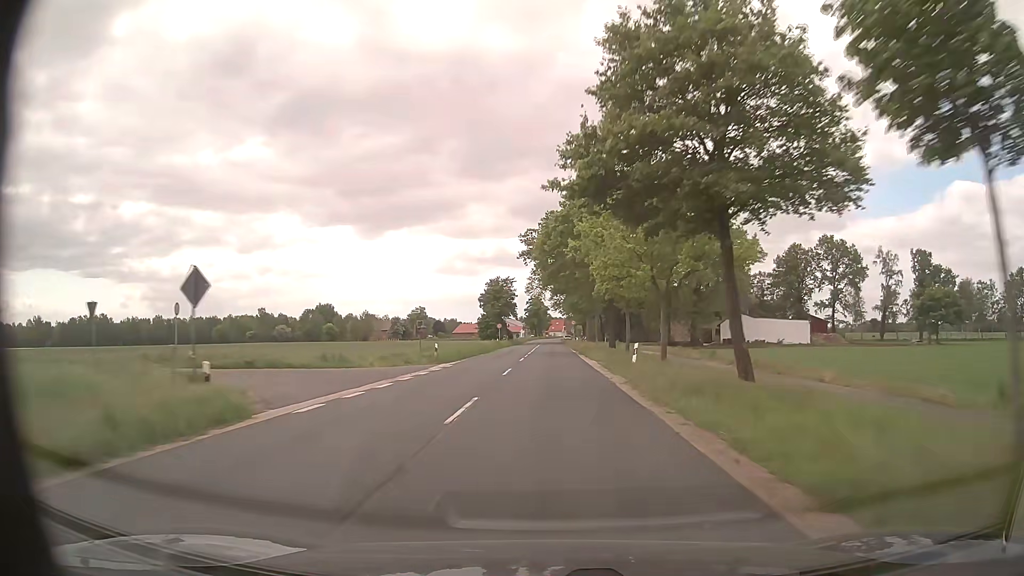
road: secondary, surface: asphalt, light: Day
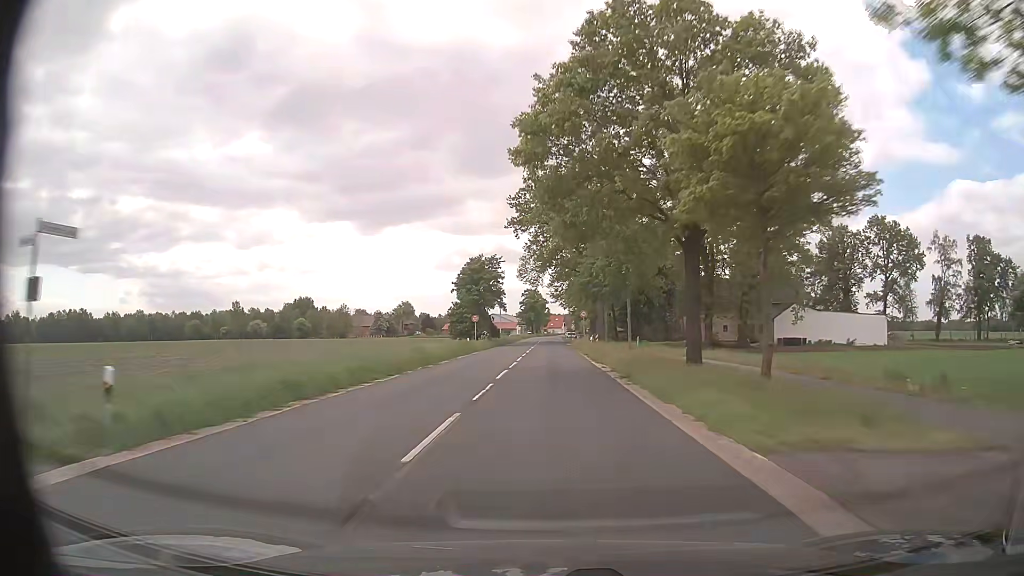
(-0.1, +27.2) m; 0°
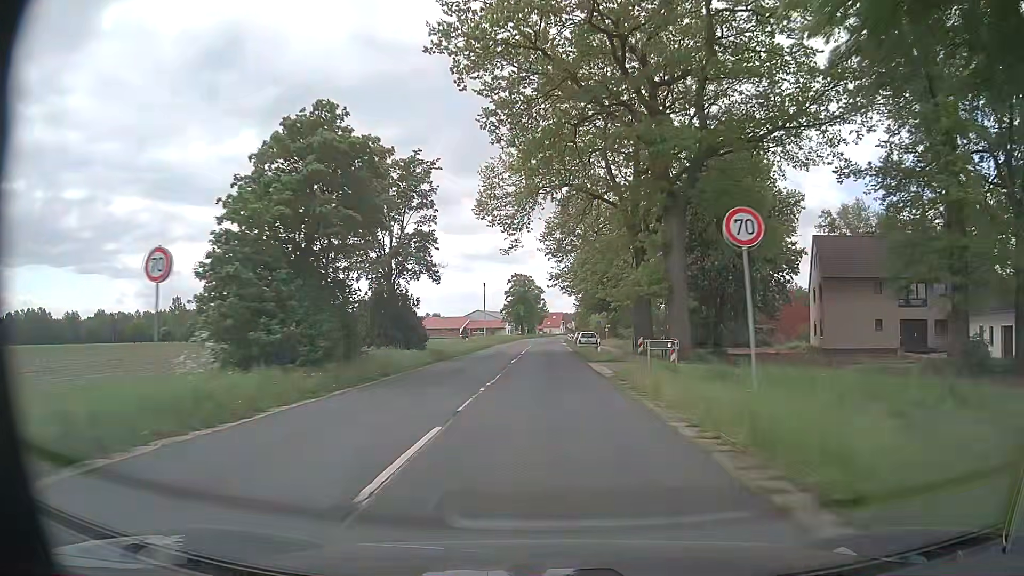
(0.0, +49.1) m; 0°
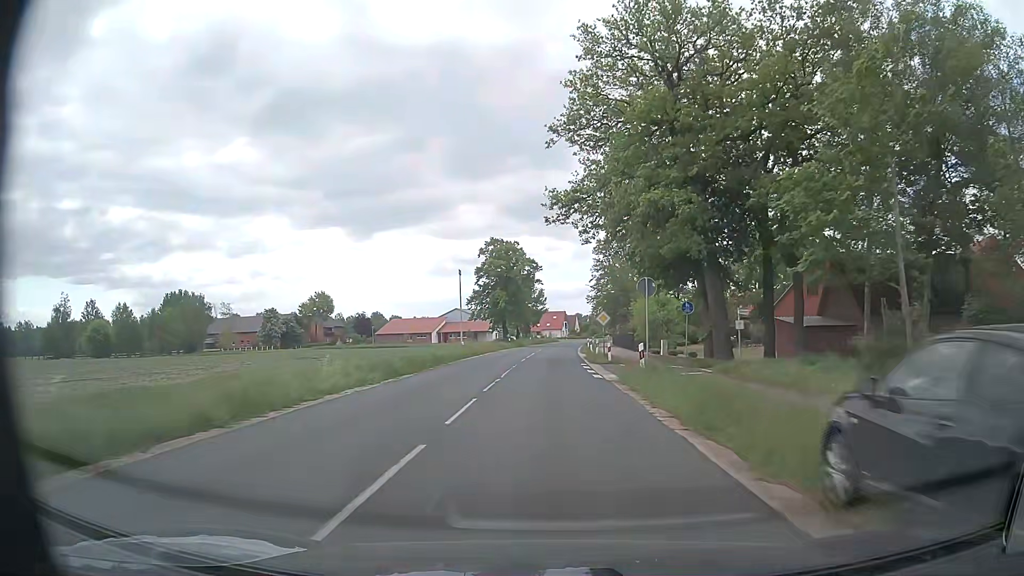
(0.0, +55.0) m; 0°
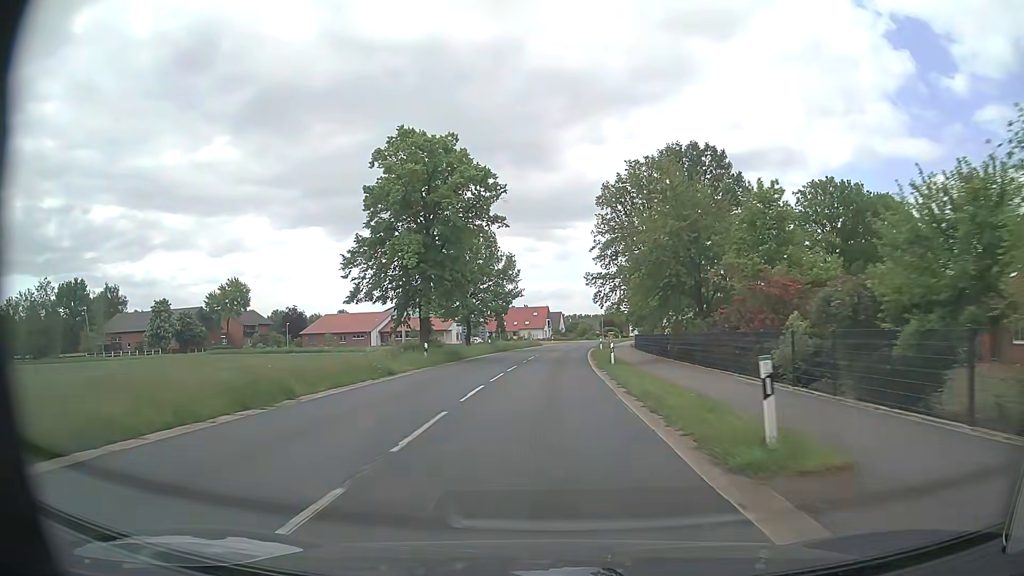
(+0.4, +44.6) m; +2°
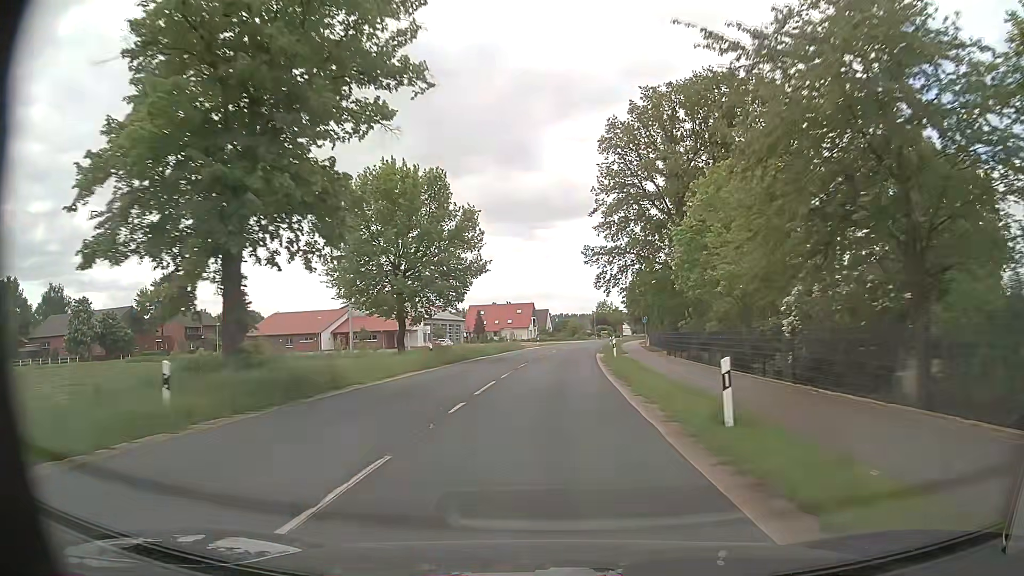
(+0.2, +22.4) m; +1°
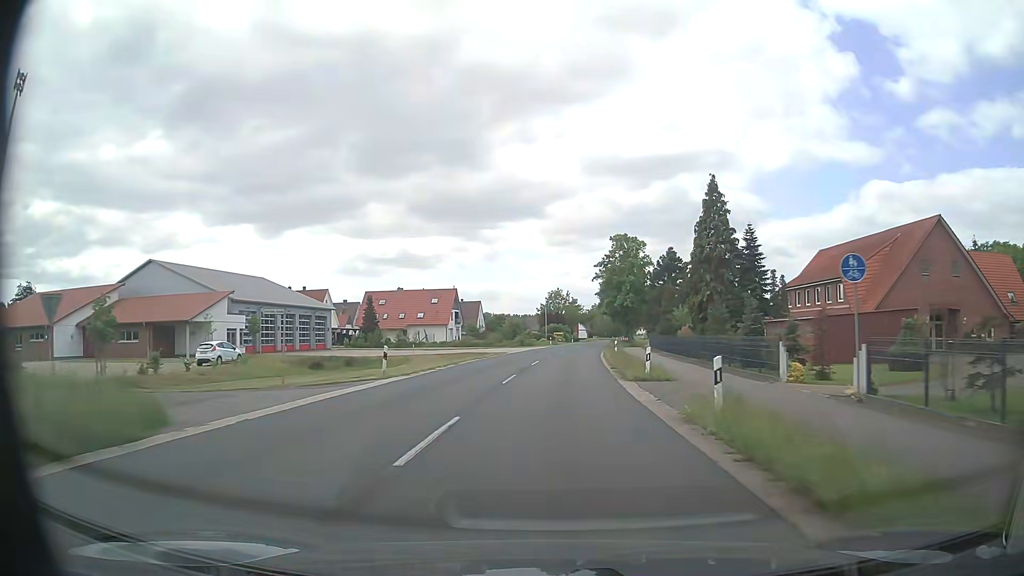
(+2.1, +56.2) m; +5°
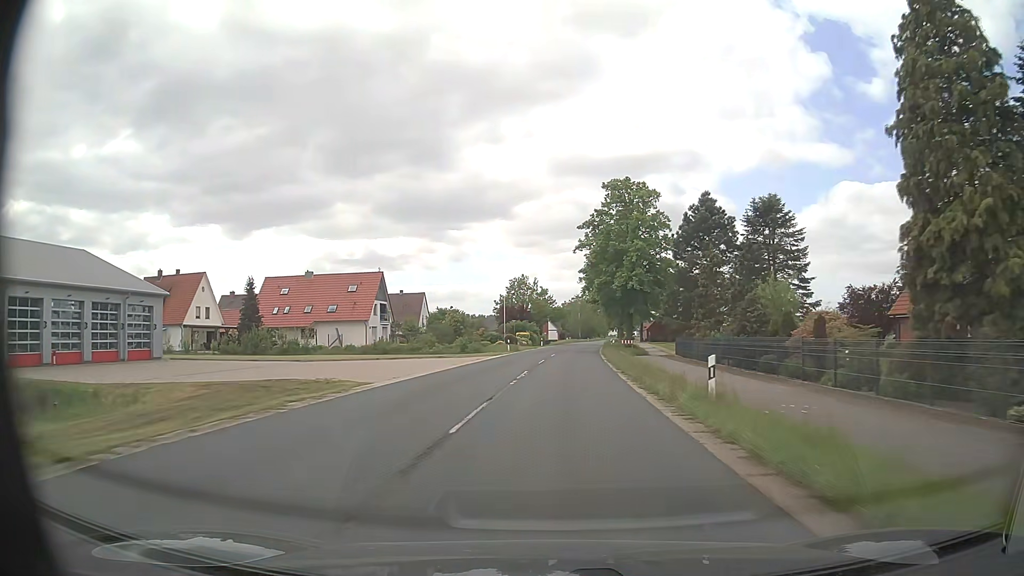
(+0.7, +33.8) m; +3°
(0, +10) (0, +20) (+1, +30) (+1, +40) (+2, +50) (+2, +60) (+3, +70) (+4, +80) (+5, +90) (+6, +100) m
